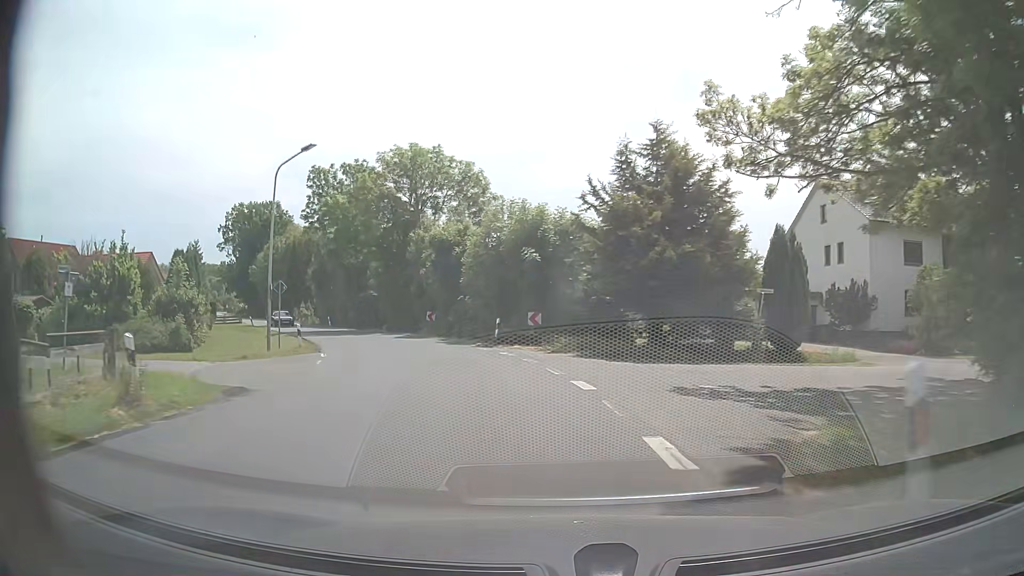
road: secondary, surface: asphalt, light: Day
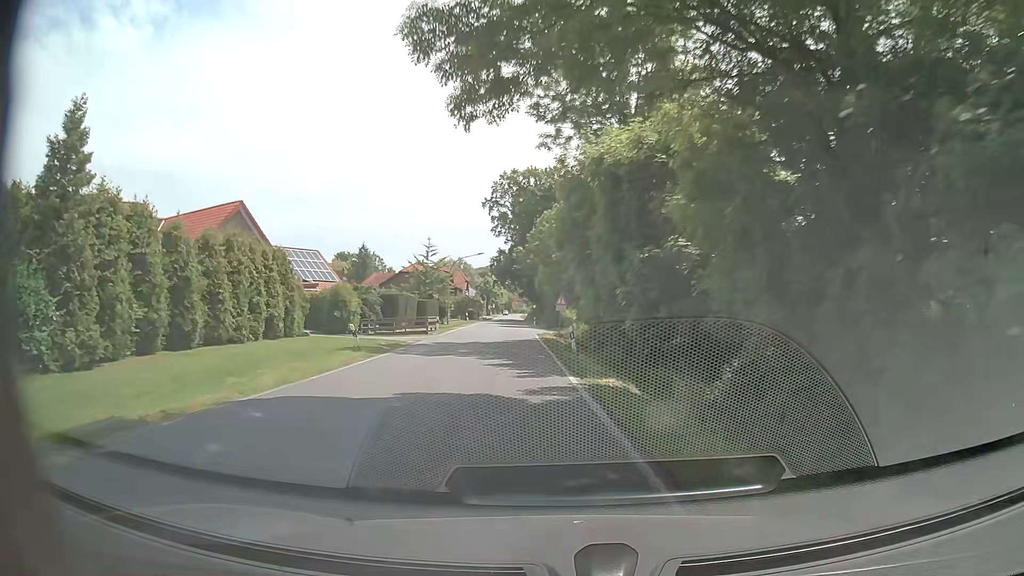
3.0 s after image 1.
(-9.3, +37.9) m; -28°
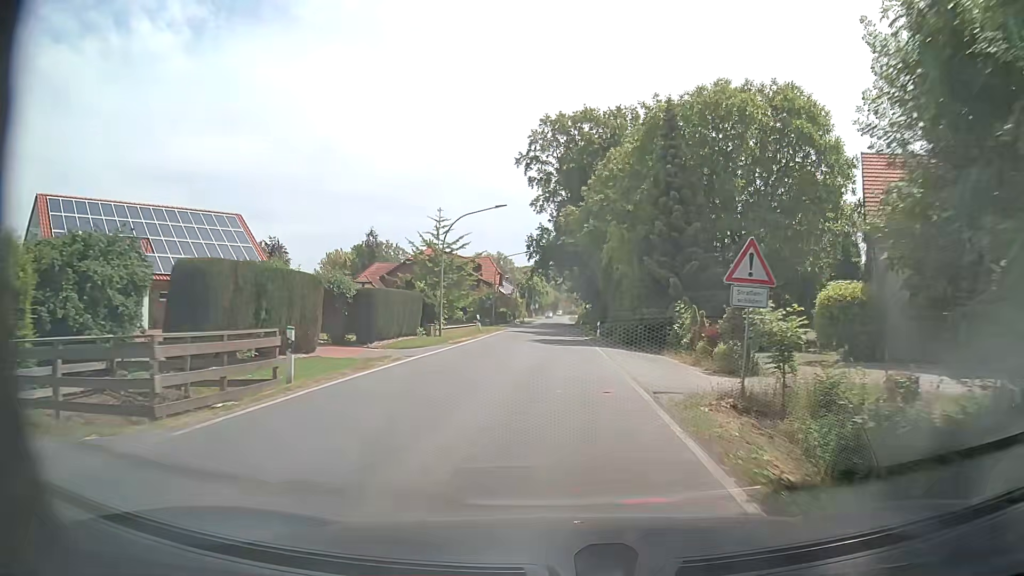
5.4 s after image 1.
(-2.1, +31.7) m; -5°
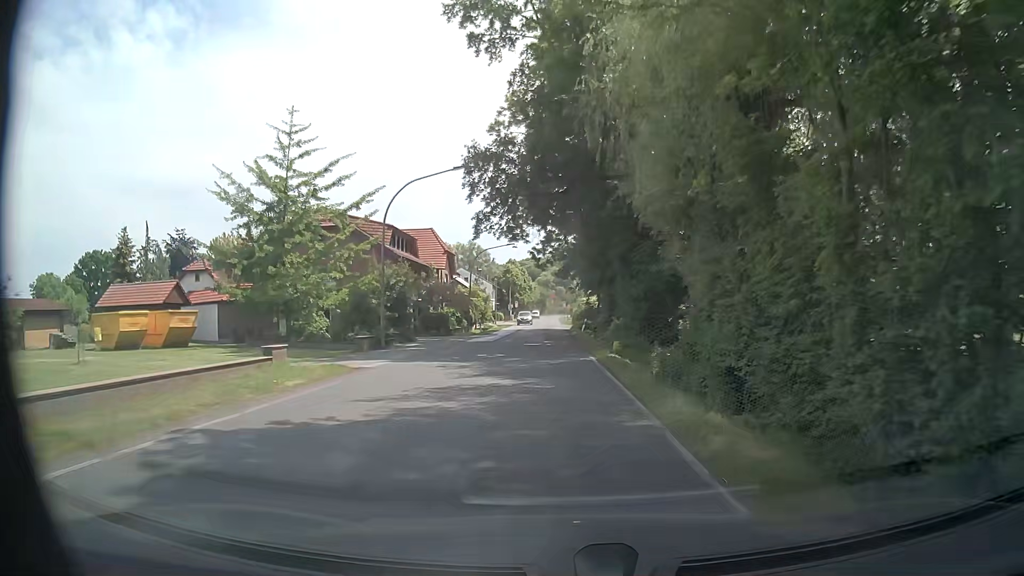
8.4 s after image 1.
(+0.7, +39.9) m; +1°
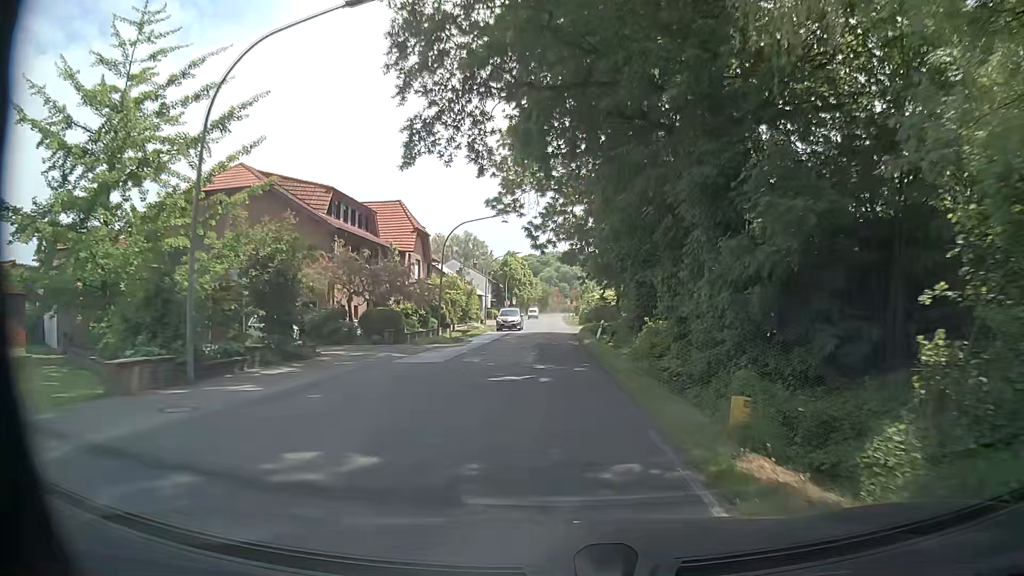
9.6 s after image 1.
(0.0, +15.9) m; -1°
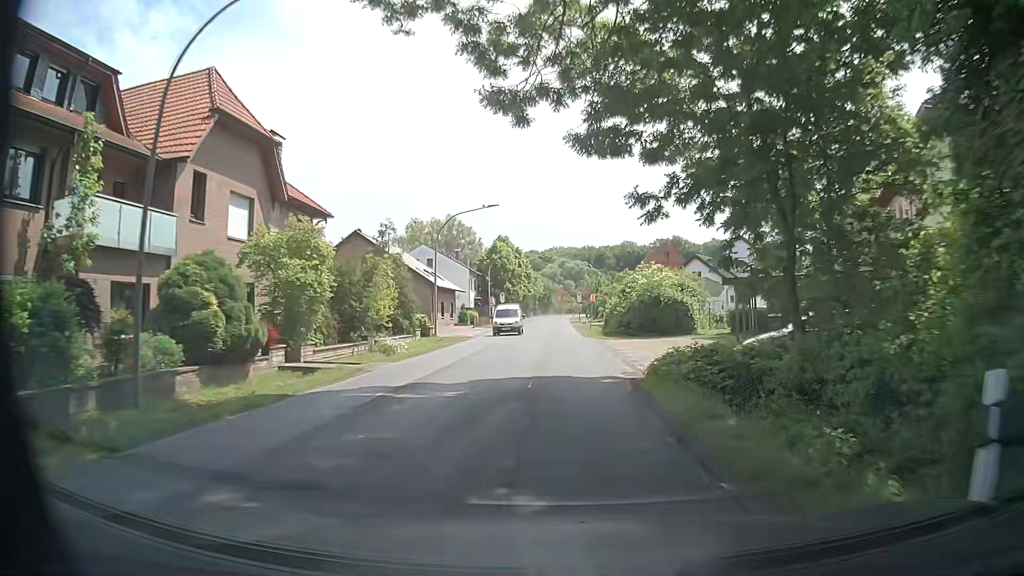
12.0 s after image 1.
(+0.1, +31.8) m; 0°
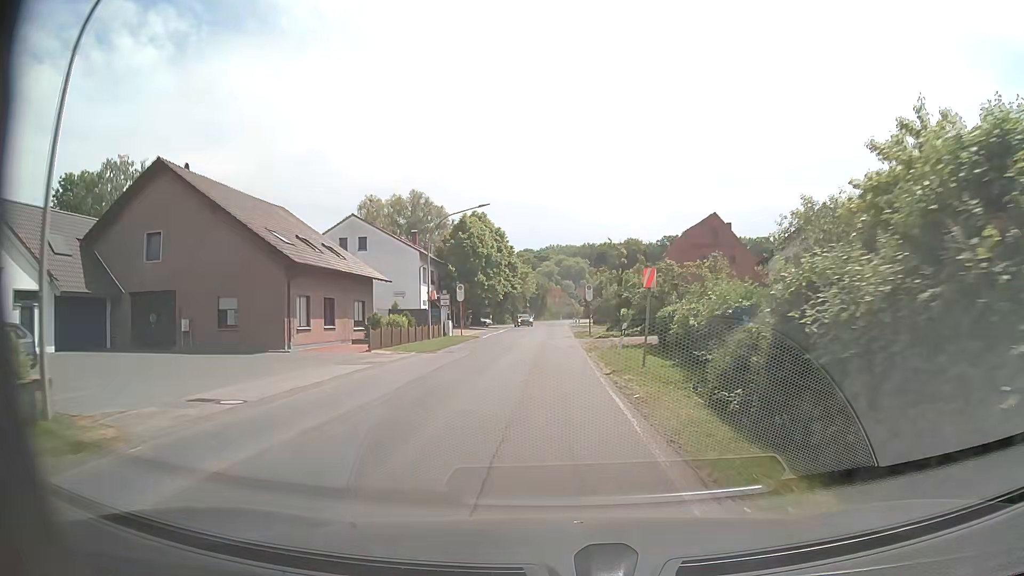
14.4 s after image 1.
(-0.1, +31.7) m; 0°
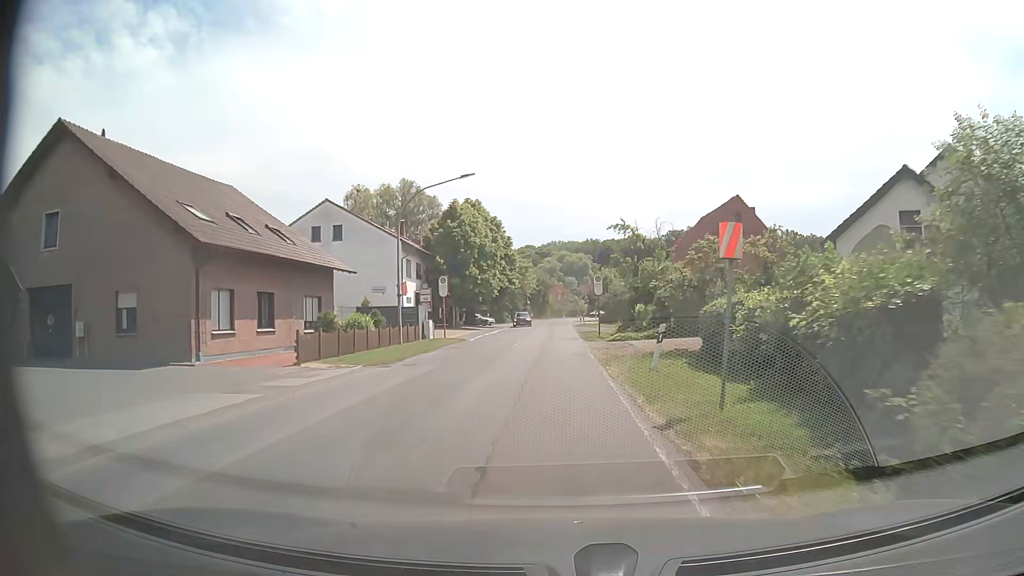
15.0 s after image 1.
(+0.1, +7.9) m; +1°
(0, +10) (0, +20) (0, +30) (0, +40) (0, +50) (0, +60) (0, +70) (0, +80) (0, +90) (0, +100) m
